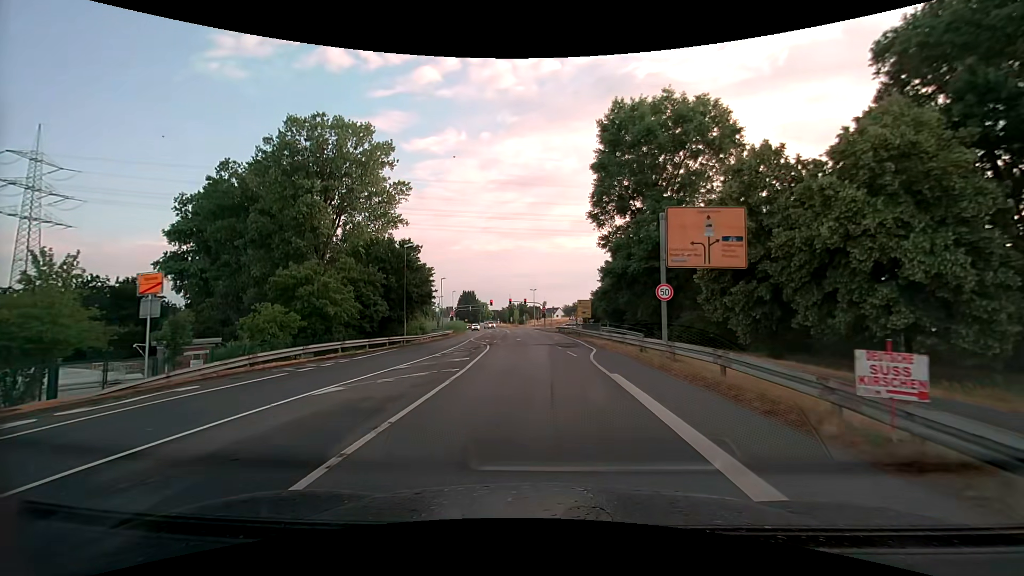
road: tertiary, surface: asphalt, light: Day
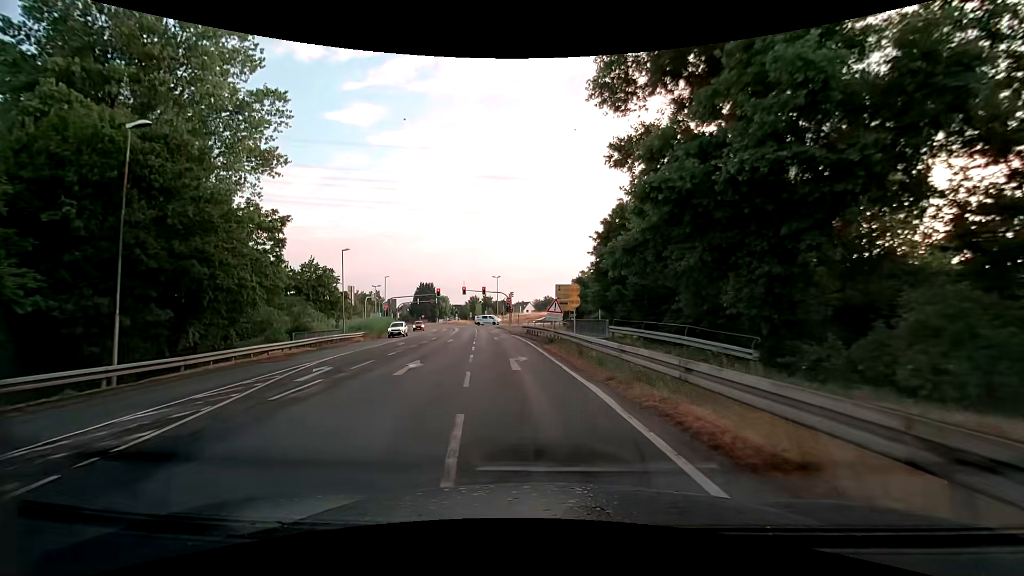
(+1.0, +27.9) m; +3°
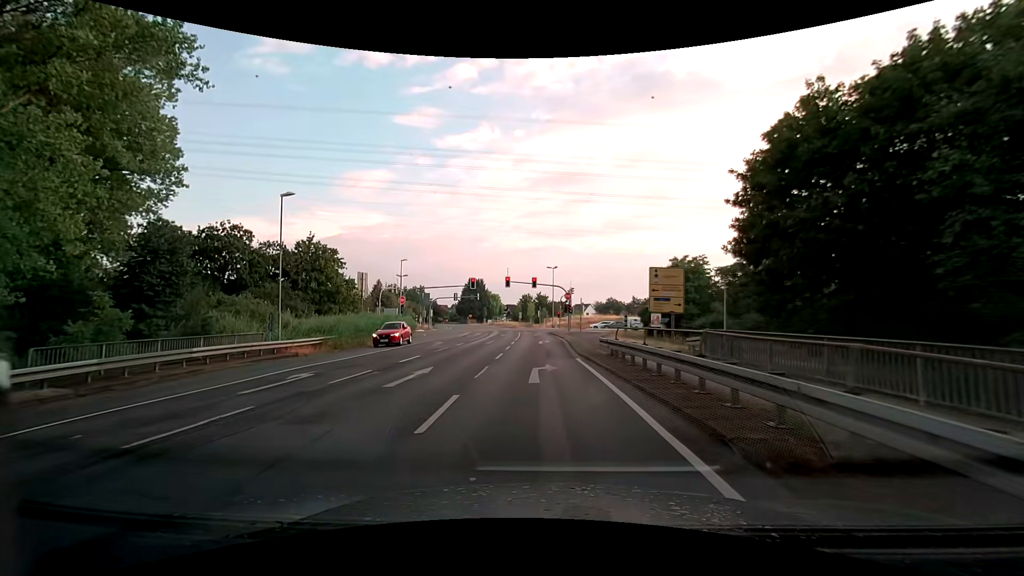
(-1.3, +22.0) m; -5°
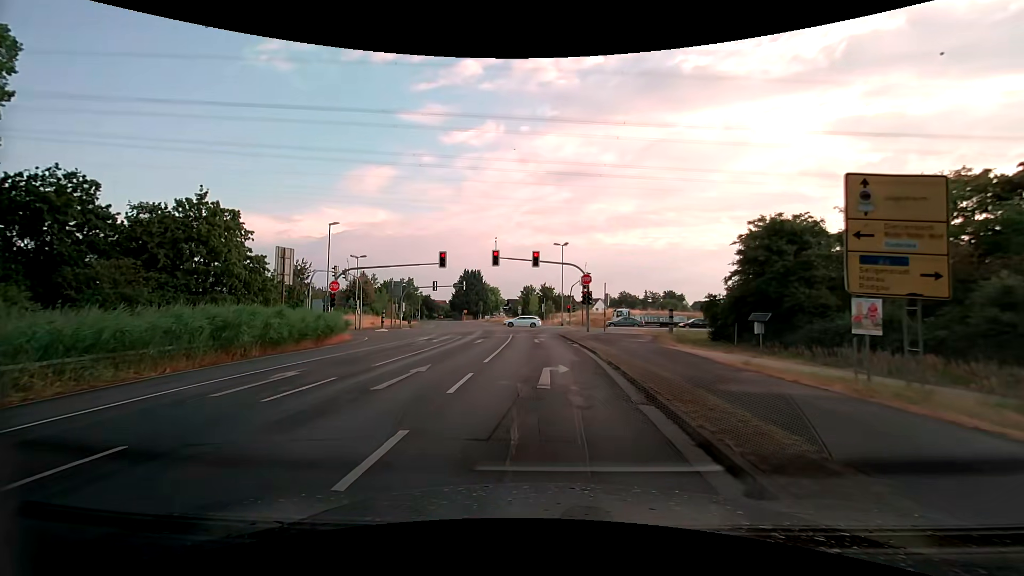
(-0.3, +21.1) m; -1°
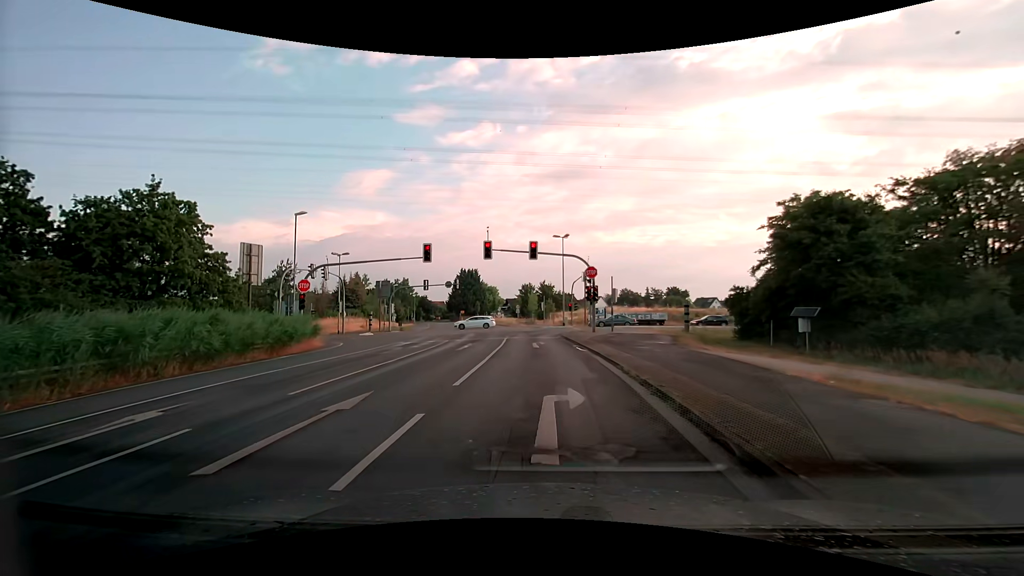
(0.0, +4.9) m; 0°
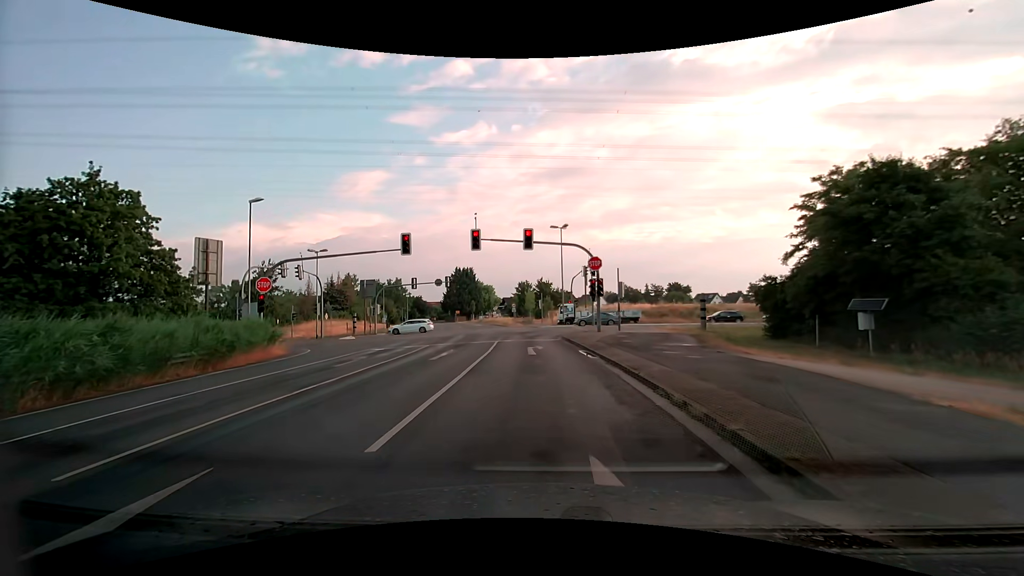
(0.0, +4.7) m; 0°
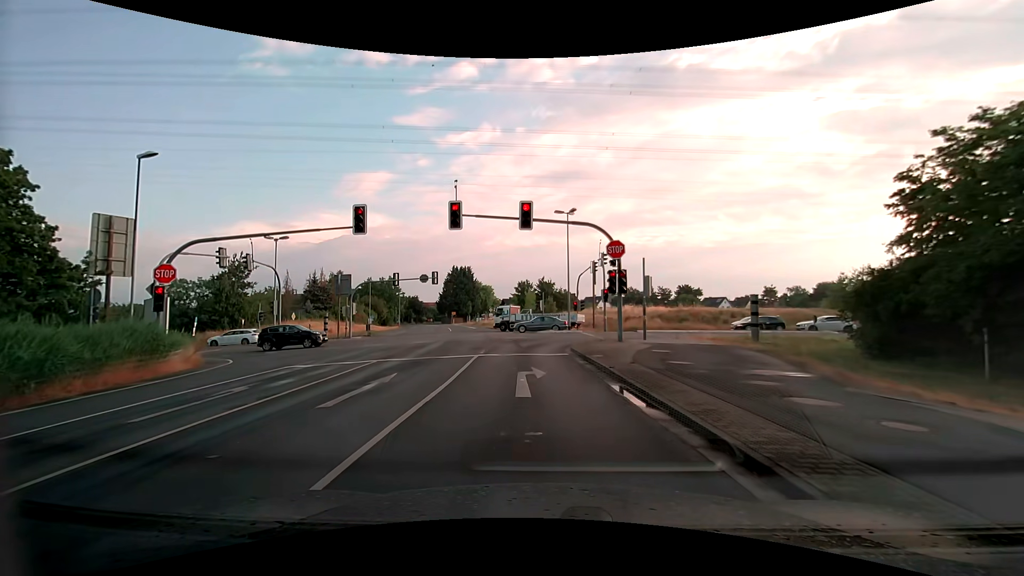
(0.0, +8.1) m; 0°
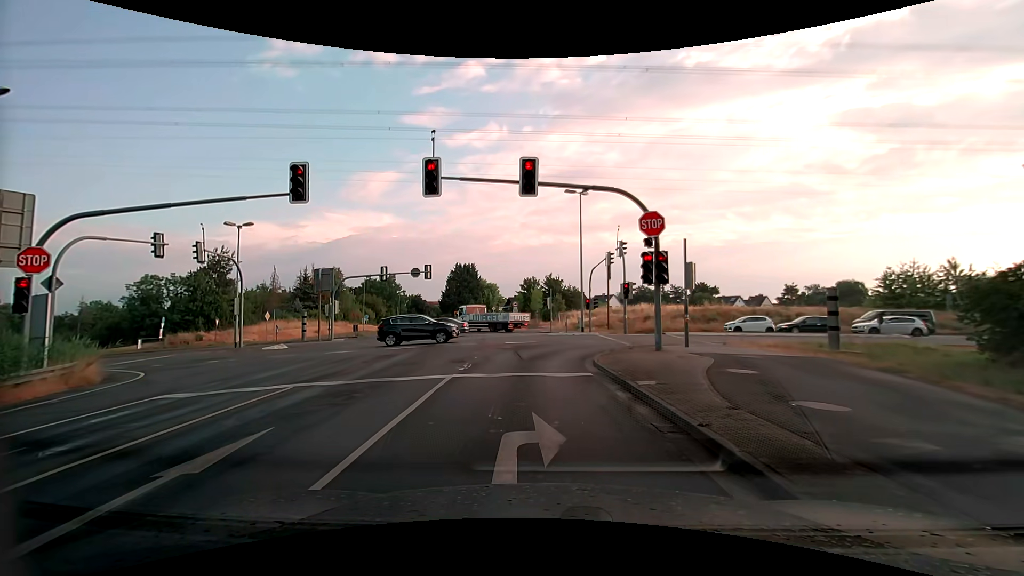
(0.0, +6.2) m; 0°
(0, +10) (0, +20) (+5, +28) (+14, +32) (+24, +34) (+34, +35) (+44, +36) (+54, +37) (+64, +37) (+74, +38) m
